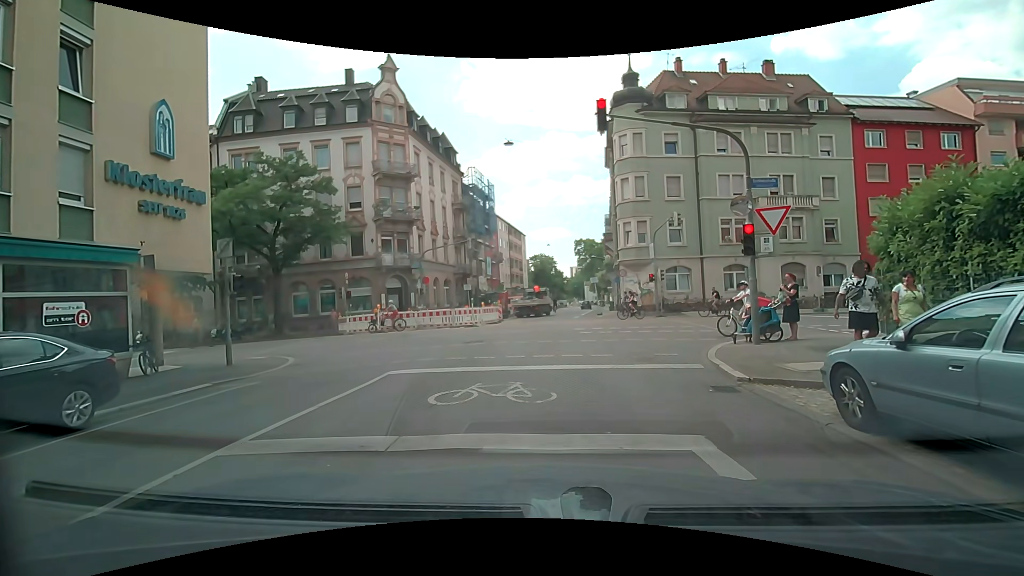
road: residential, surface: asphalt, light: Day
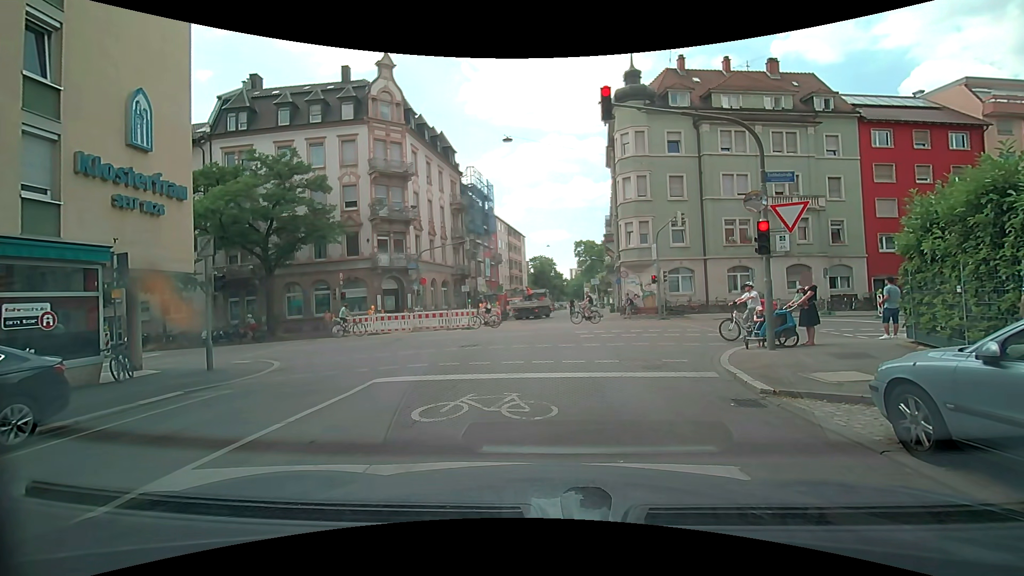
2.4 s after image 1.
(0.0, +0.9) m; 0°
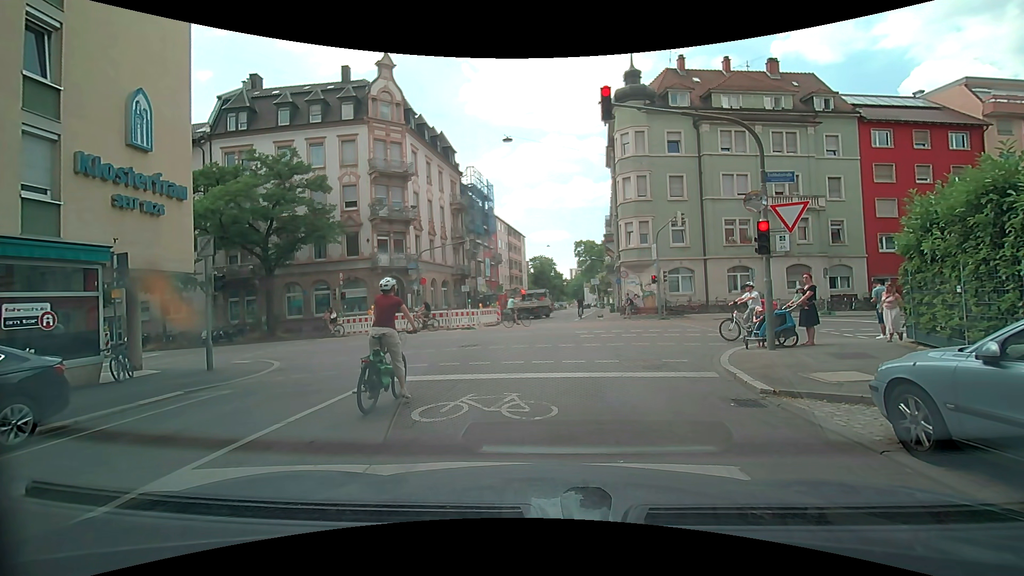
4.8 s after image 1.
(0.0, 0.0) m; 0°
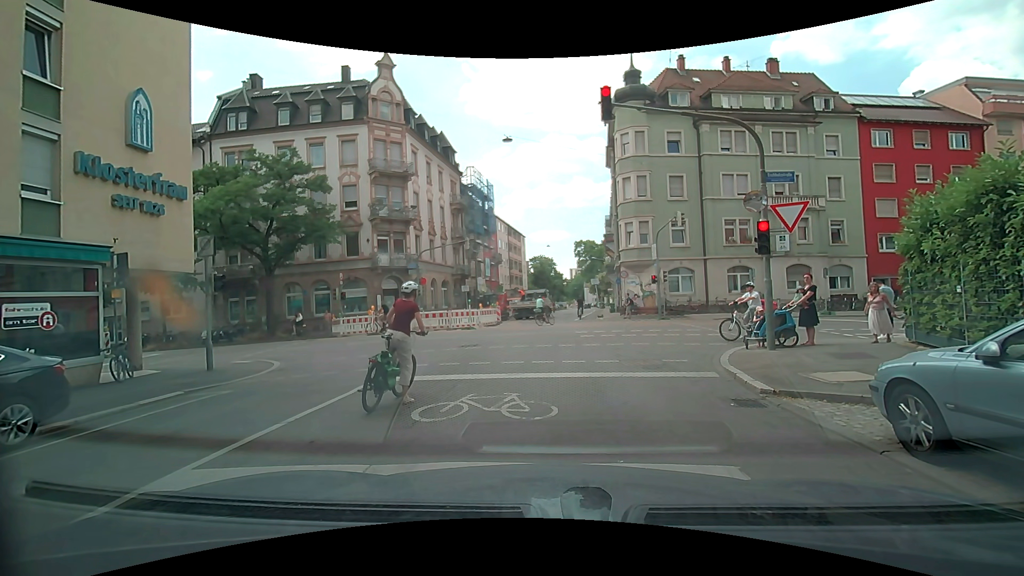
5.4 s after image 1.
(0.0, 0.0) m; 0°
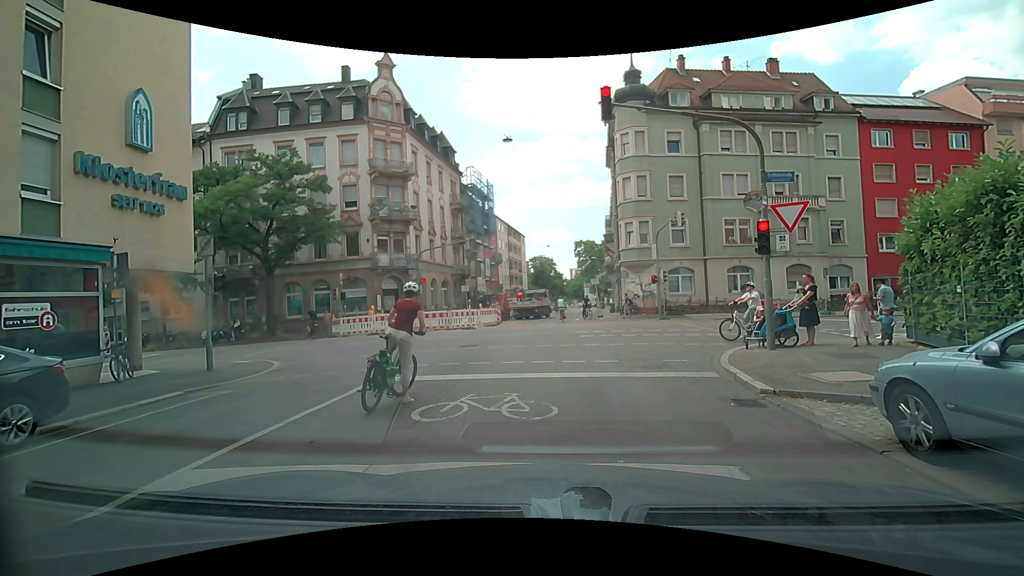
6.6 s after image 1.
(0.0, 0.0) m; 0°
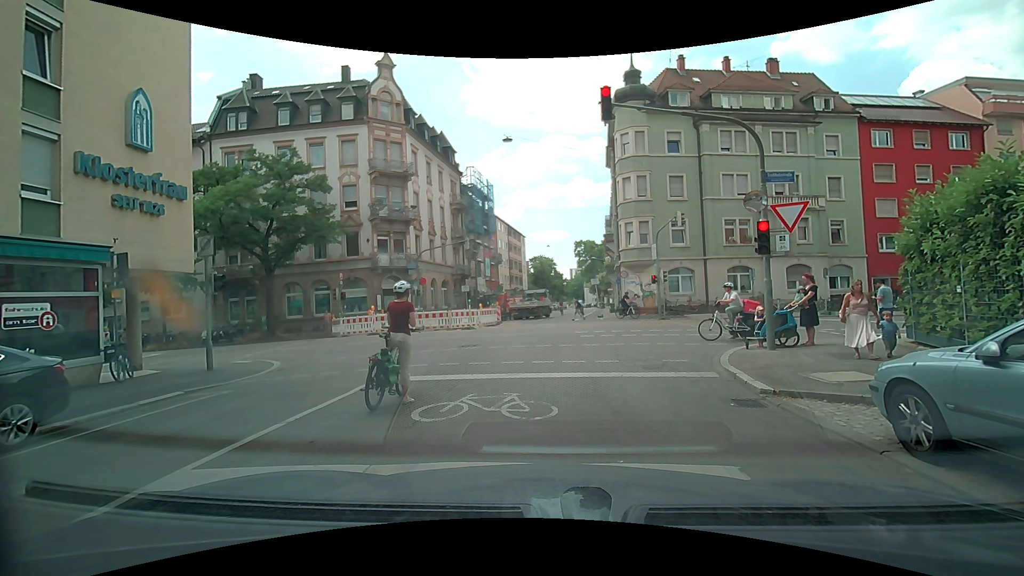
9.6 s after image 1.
(0.0, 0.0) m; 0°
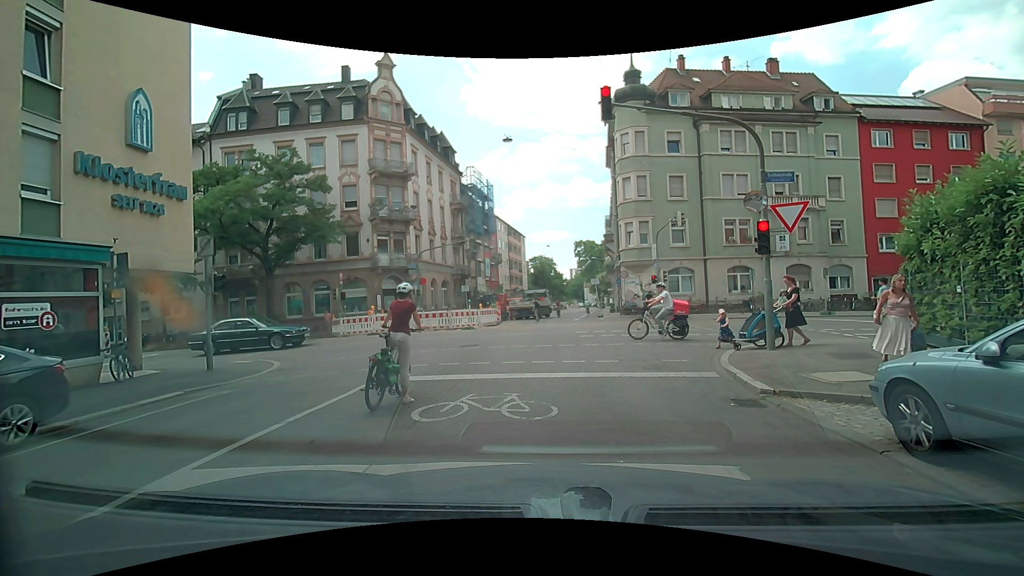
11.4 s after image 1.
(0.0, 0.0) m; 0°
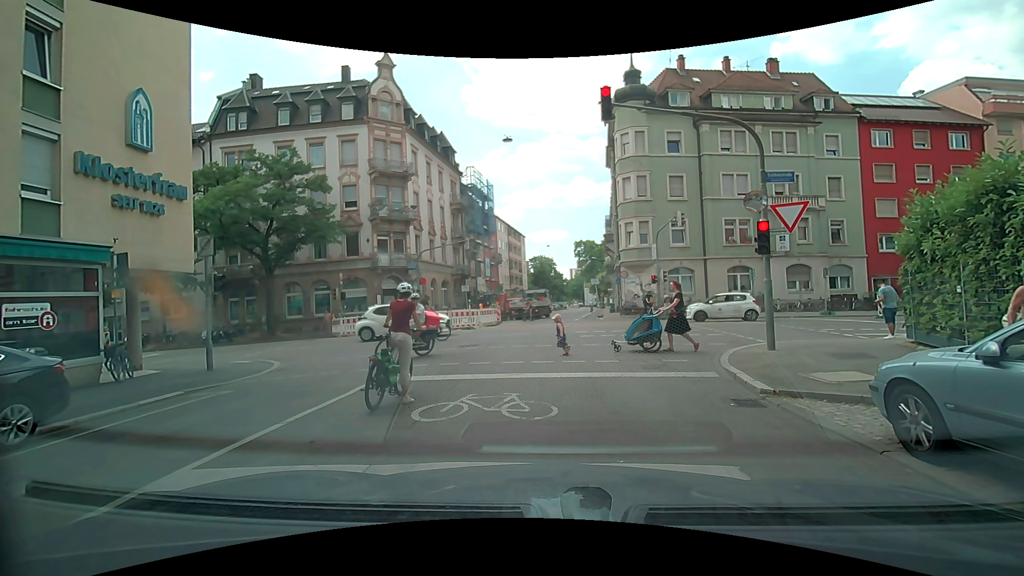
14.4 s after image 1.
(0.0, 0.0) m; 0°
